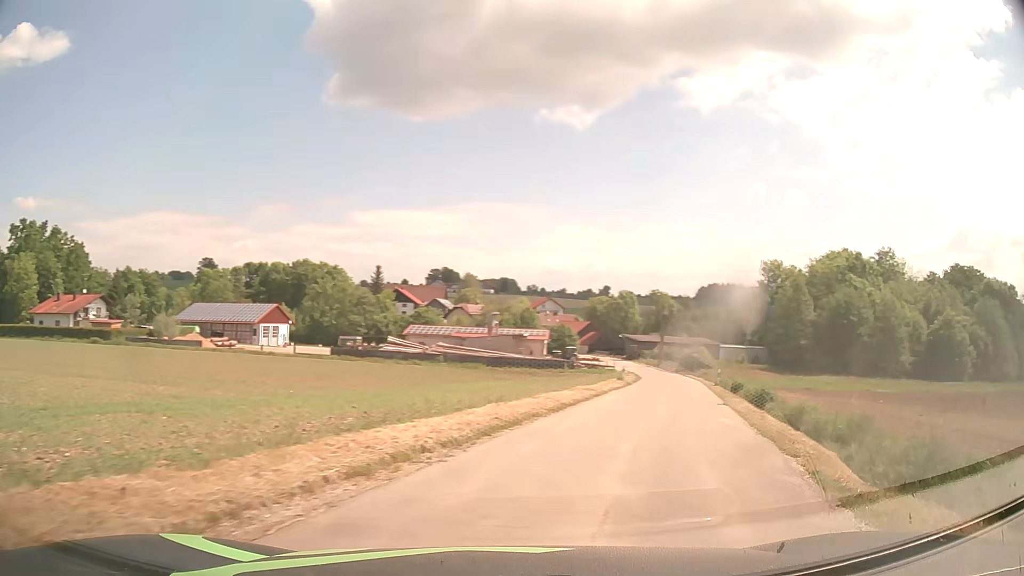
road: unclassified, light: Day
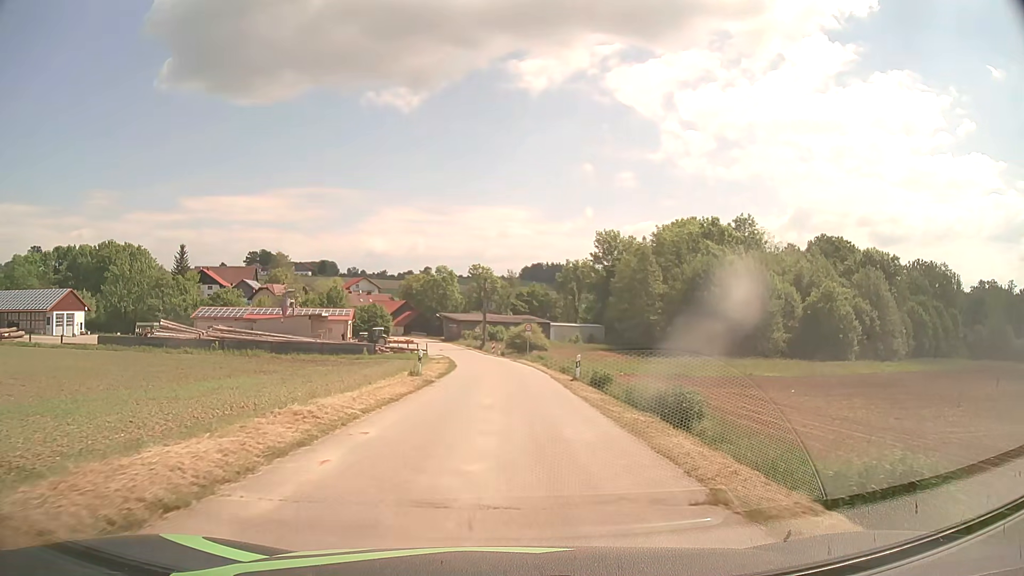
(+3.6, +15.7) m; +16°
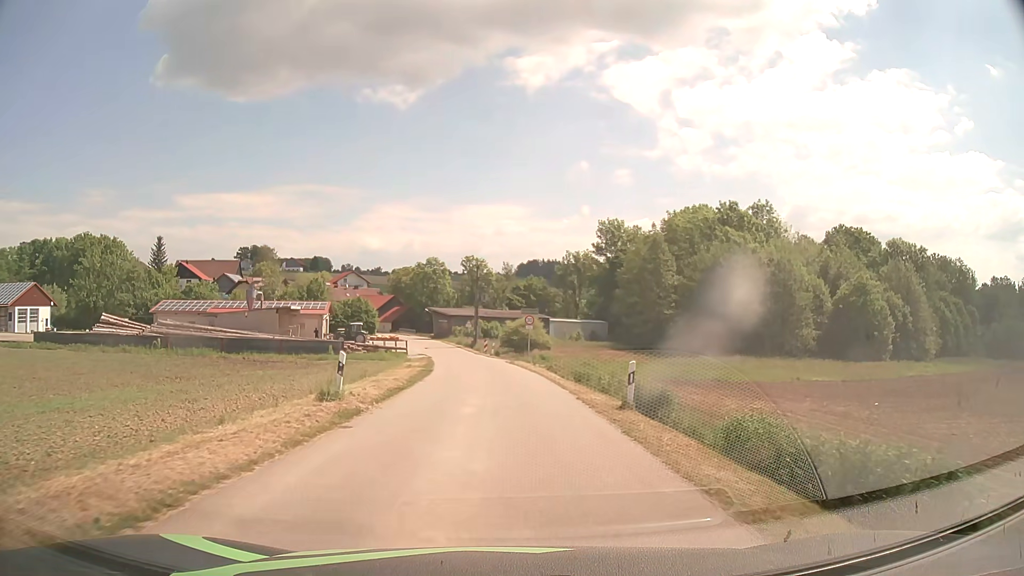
(0.0, +11.4) m; 0°
